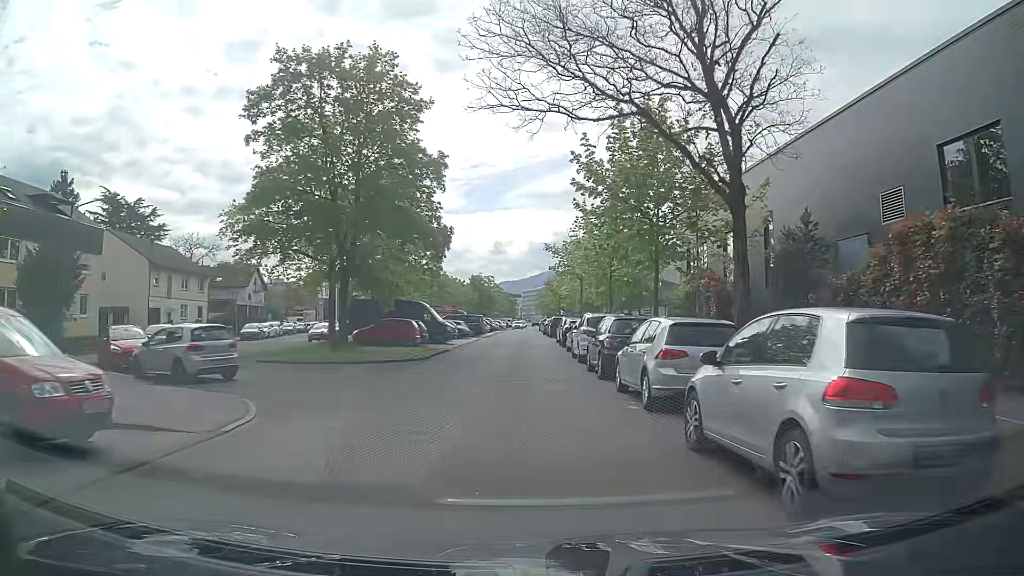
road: residential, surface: asphalt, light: Day
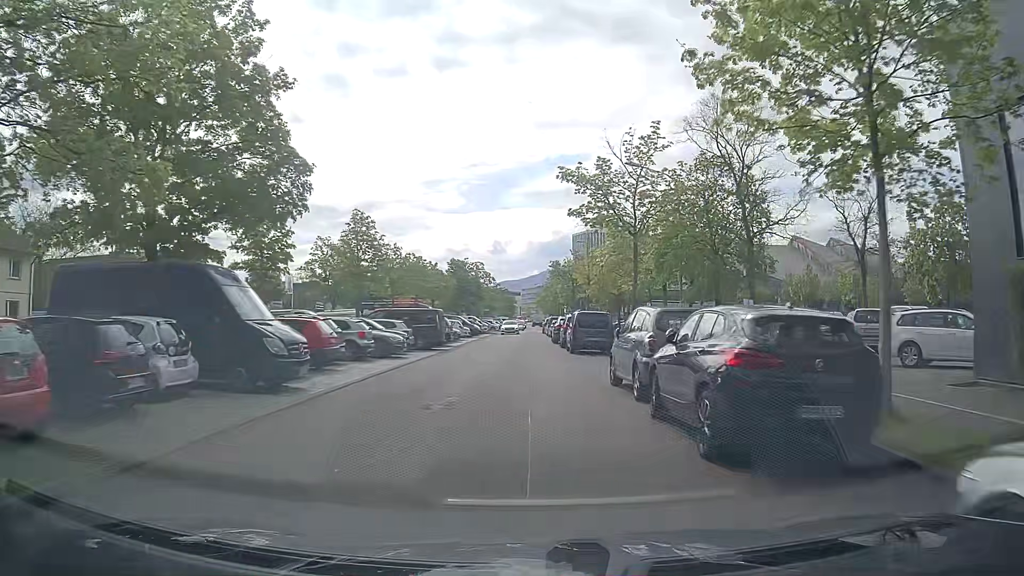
(-0.2, +28.8) m; -1°
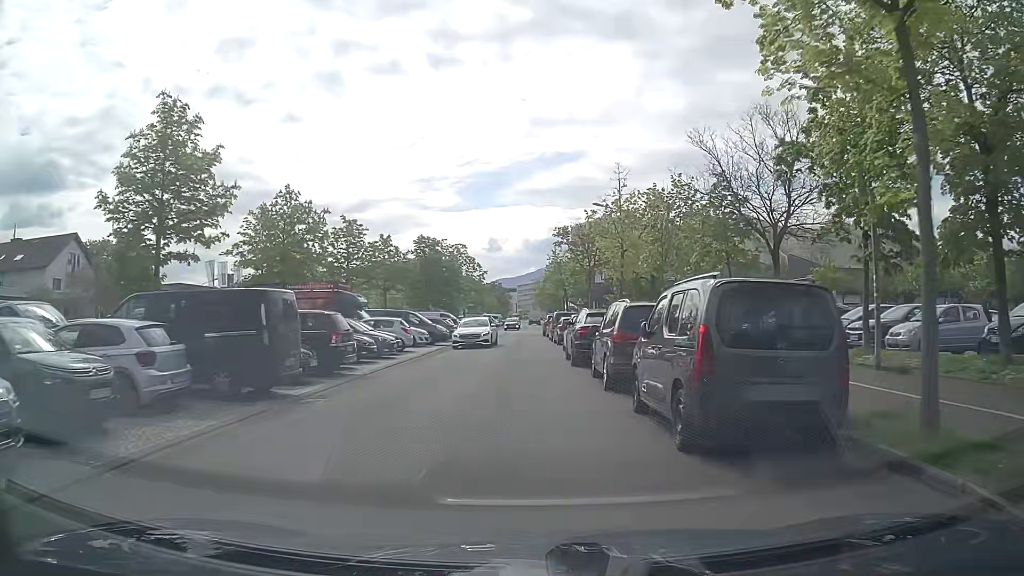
(+0.5, +21.1) m; +1°
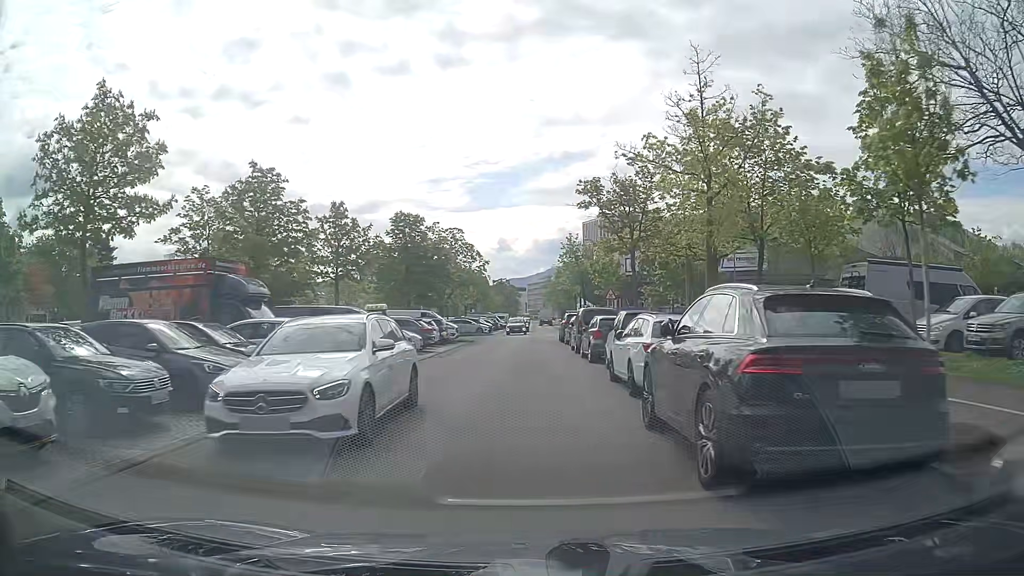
(0.0, +14.0) m; -1°
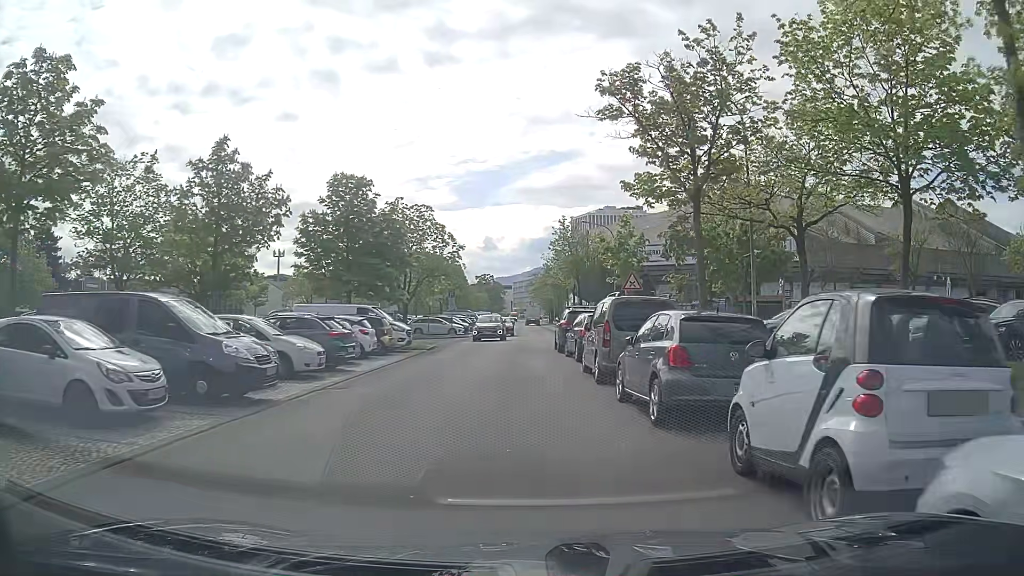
(+0.2, +12.2) m; +3°
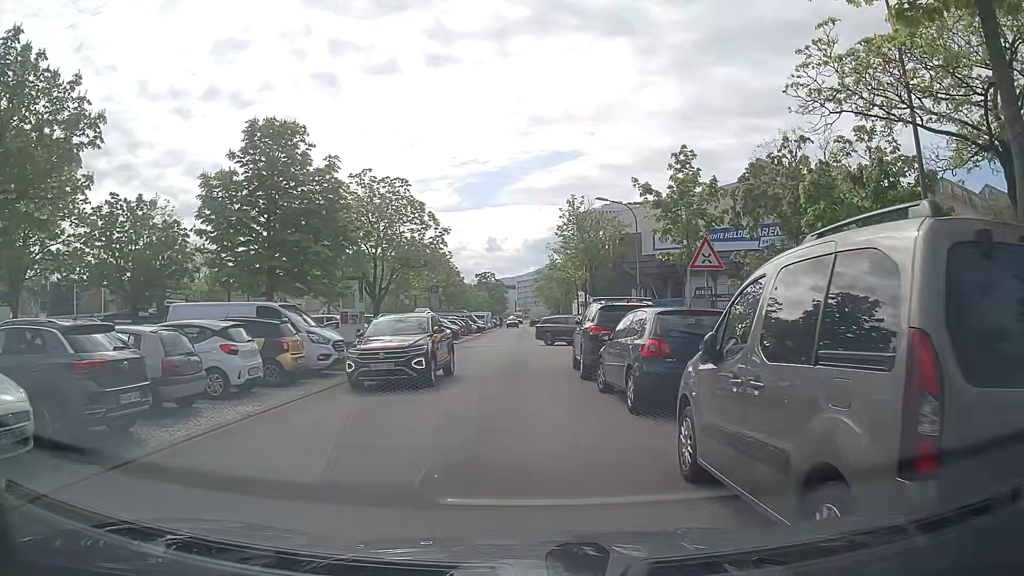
(-0.1, +10.6) m; 0°
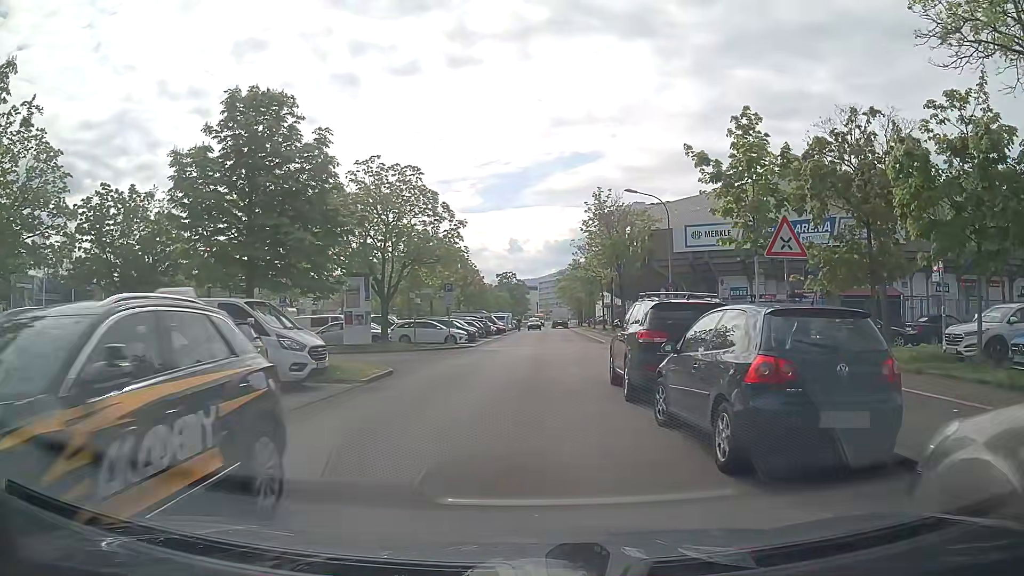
(-0.2, +3.6) m; -4°
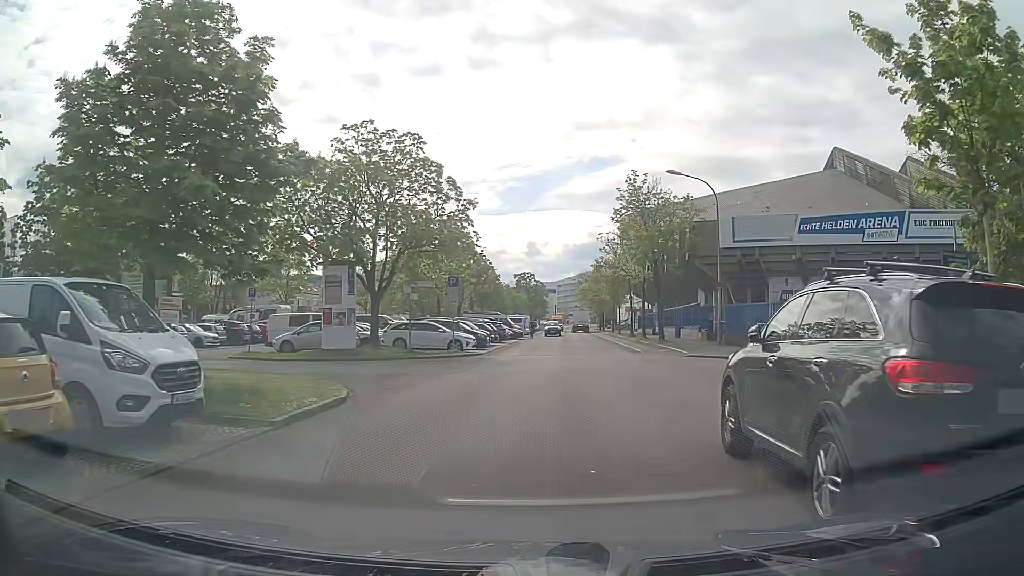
(-0.2, +7.2) m; -1°
(+1, +10) (+3, +20) (+3, +30) (+4, +40) (+4, +50) (+5, +60) (+5, +70) (+5, +80) (+5, +90) (+4, +100) m
